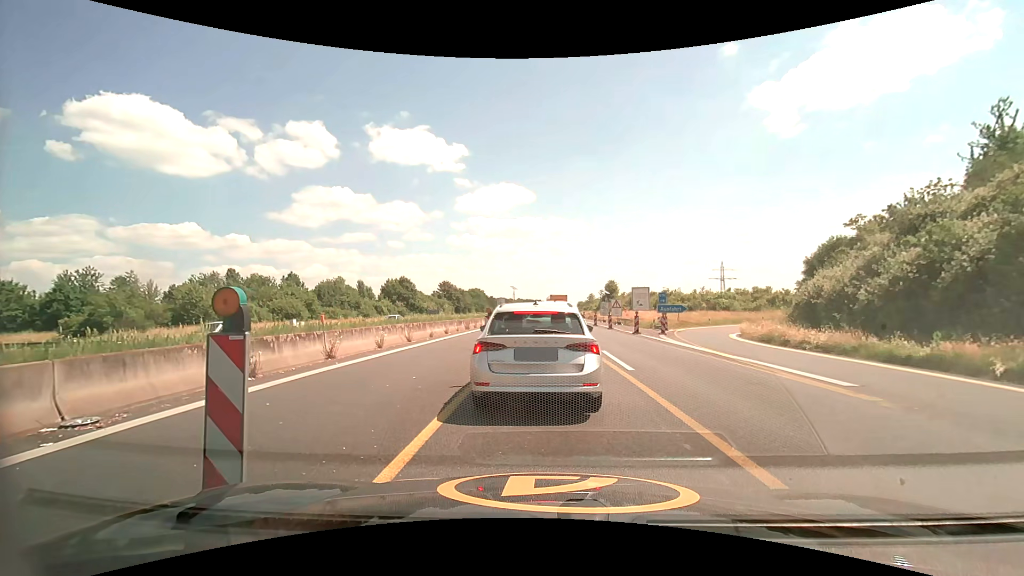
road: motorway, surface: asphalt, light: Day
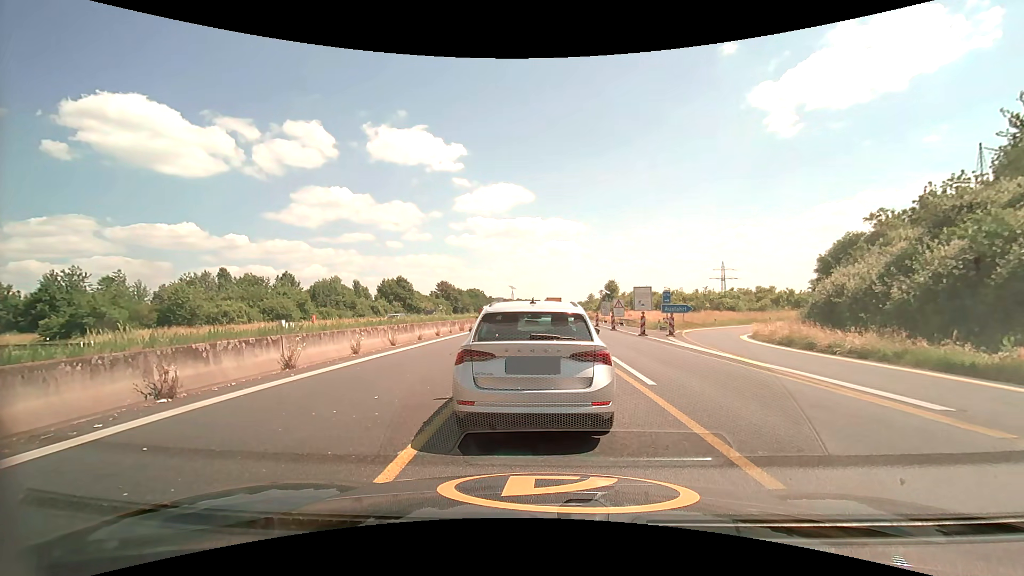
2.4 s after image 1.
(0.0, +2.2) m; 0°
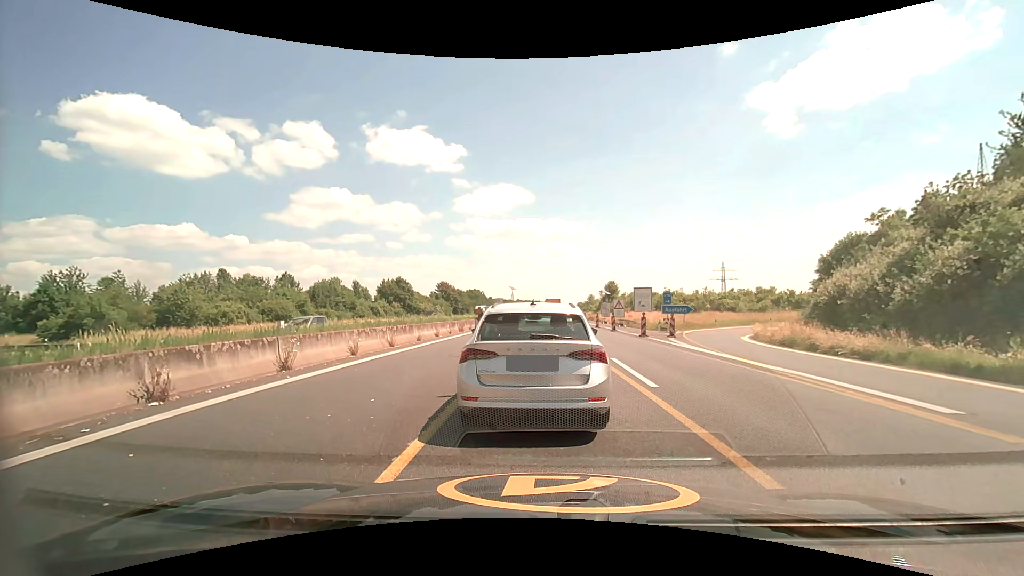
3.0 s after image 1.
(0.0, +0.2) m; 0°
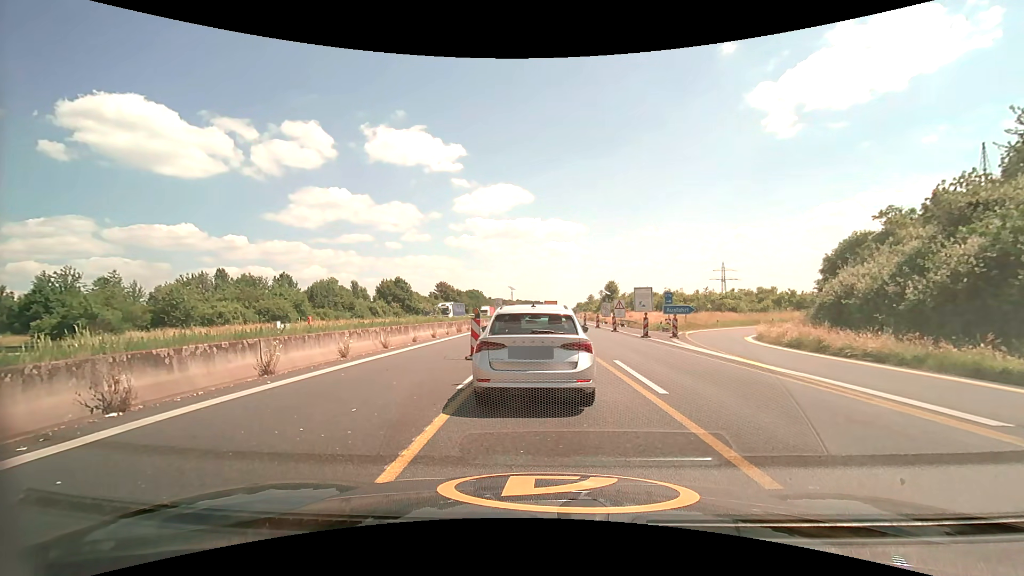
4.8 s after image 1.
(0.0, +0.8) m; 0°
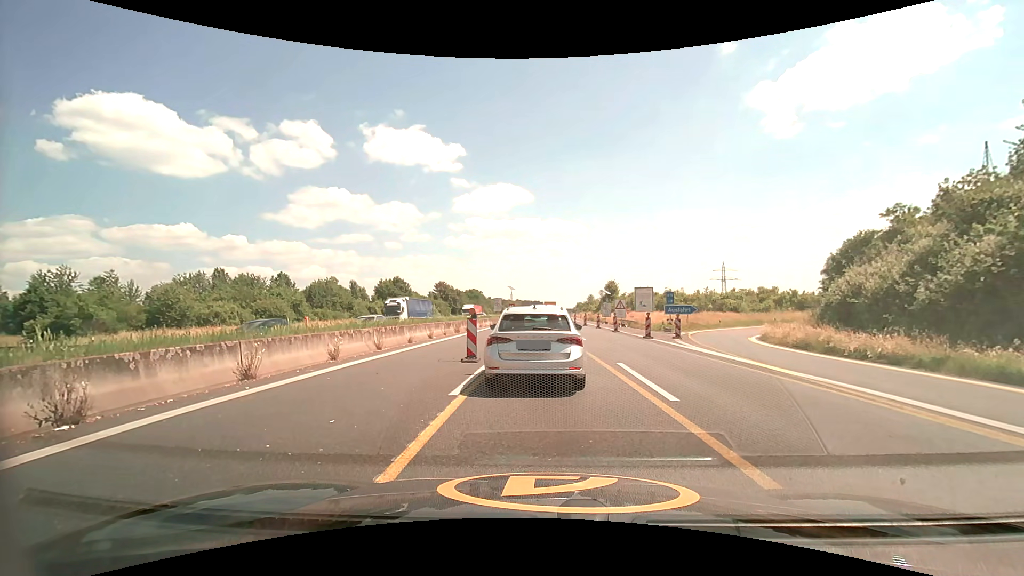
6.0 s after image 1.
(0.0, +0.7) m; 0°
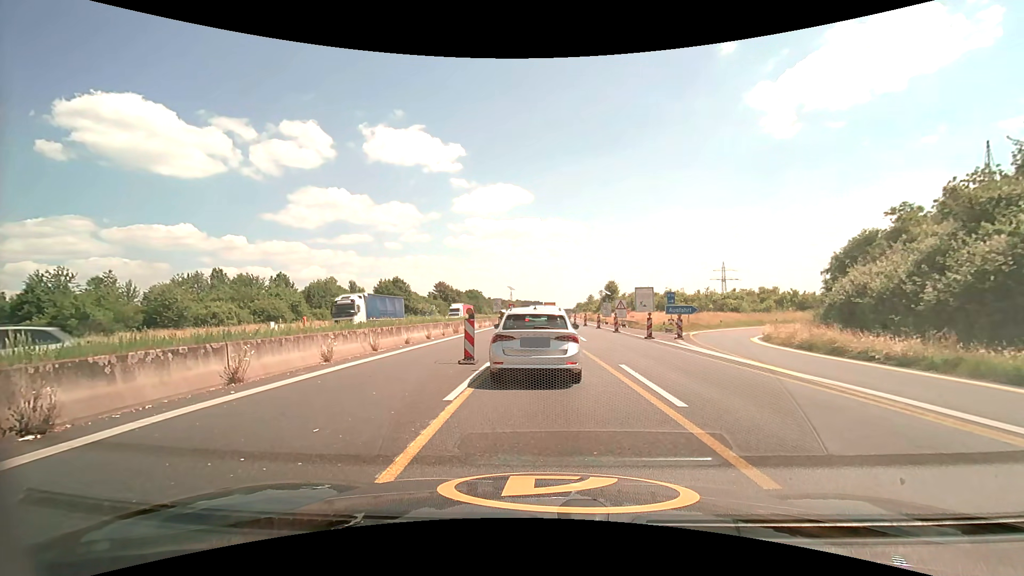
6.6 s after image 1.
(0.0, +0.5) m; 0°
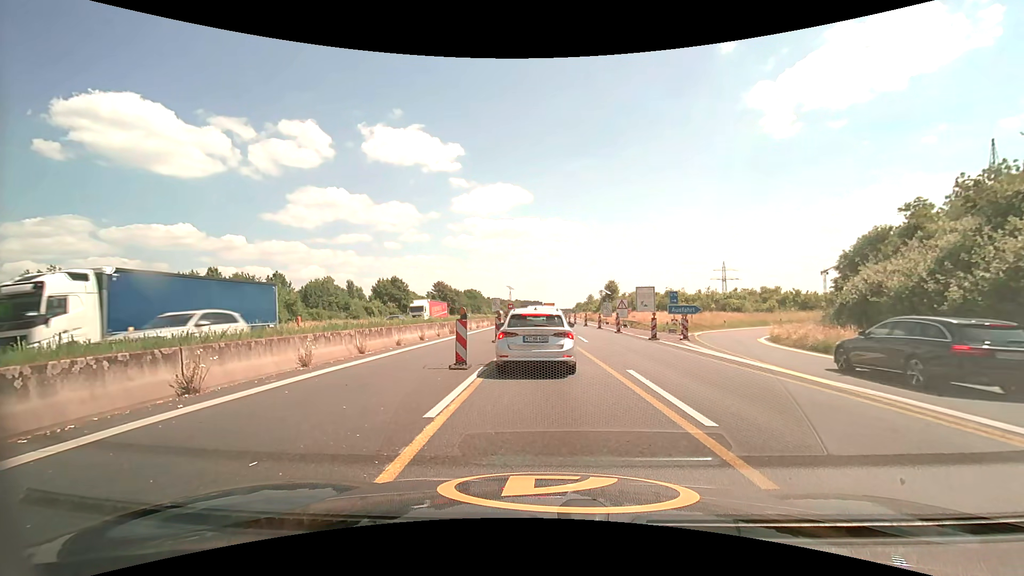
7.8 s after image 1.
(0.0, +1.3) m; 0°
